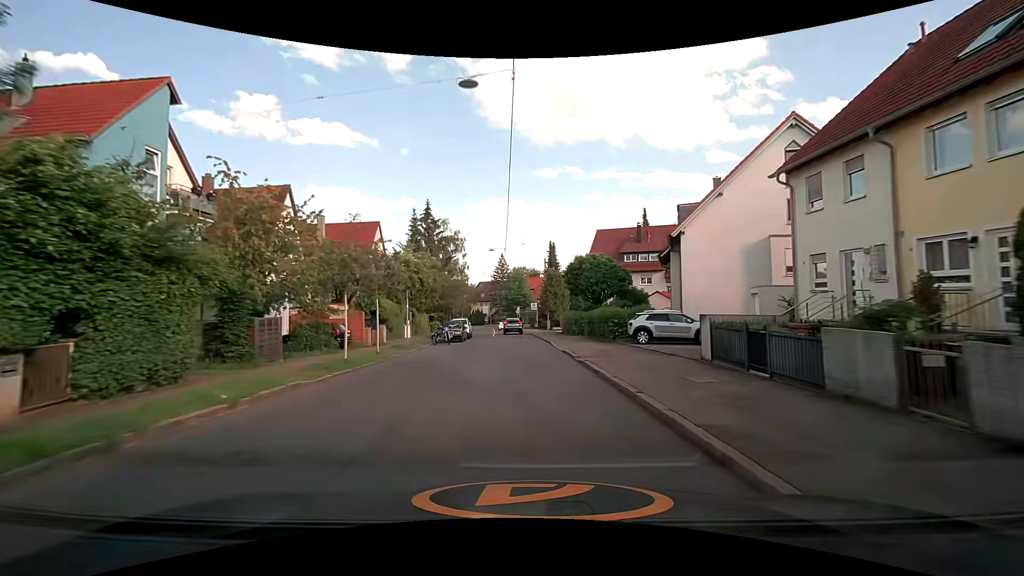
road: tertiary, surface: asphalt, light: Day
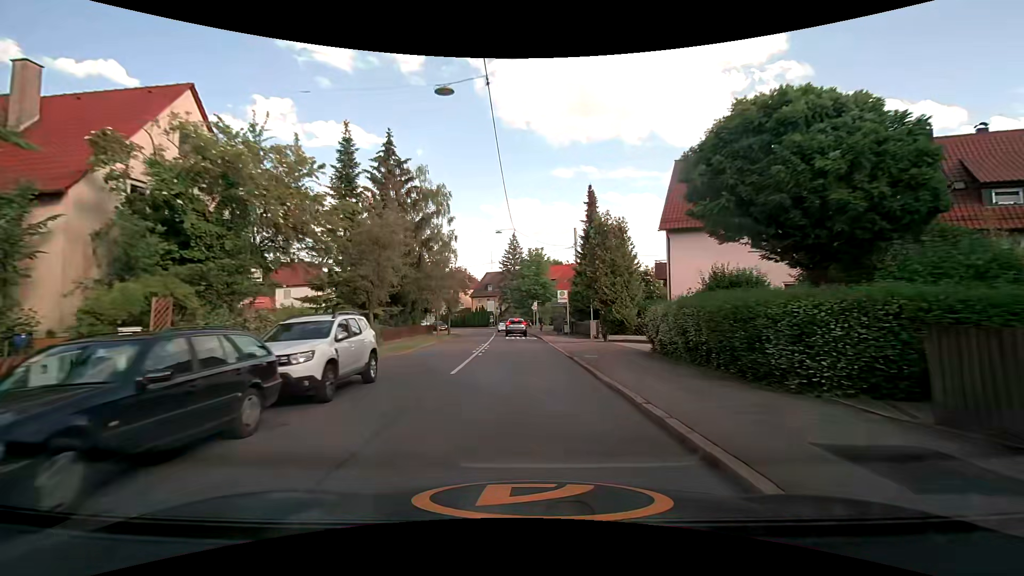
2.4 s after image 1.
(-0.4, +29.0) m; -2°
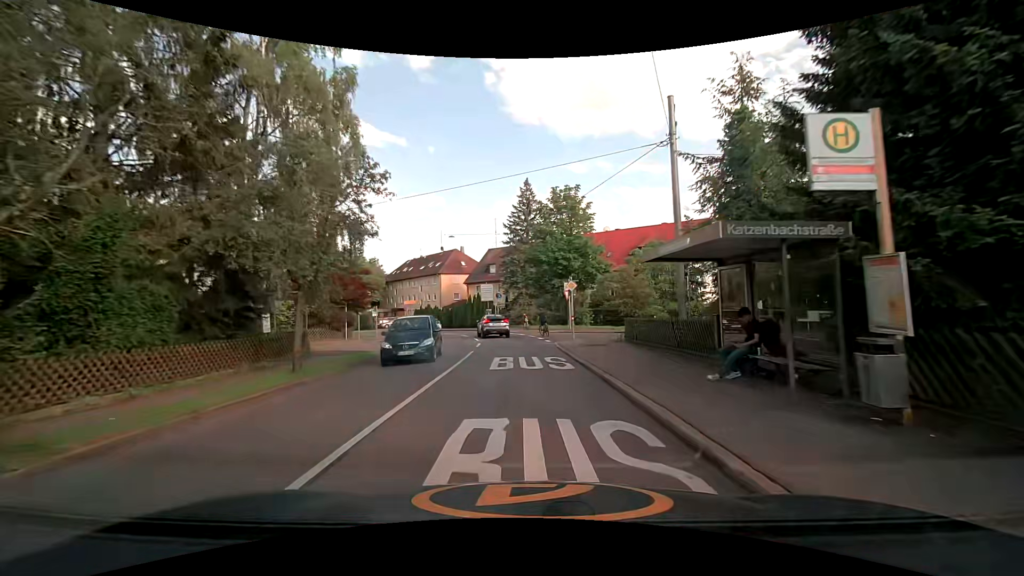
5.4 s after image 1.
(-0.5, +33.4) m; -1°
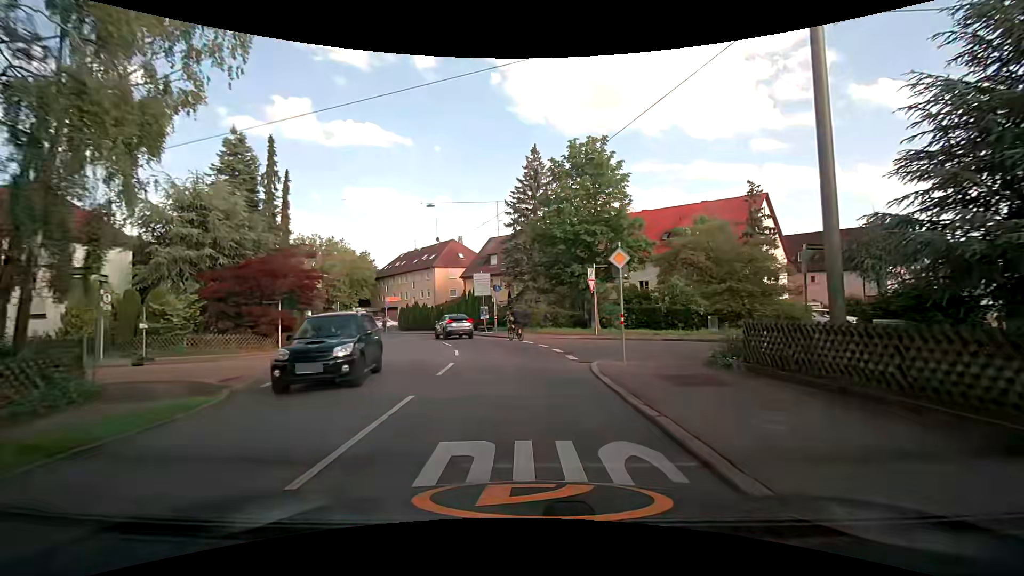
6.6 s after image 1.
(-0.2, +11.2) m; -1°
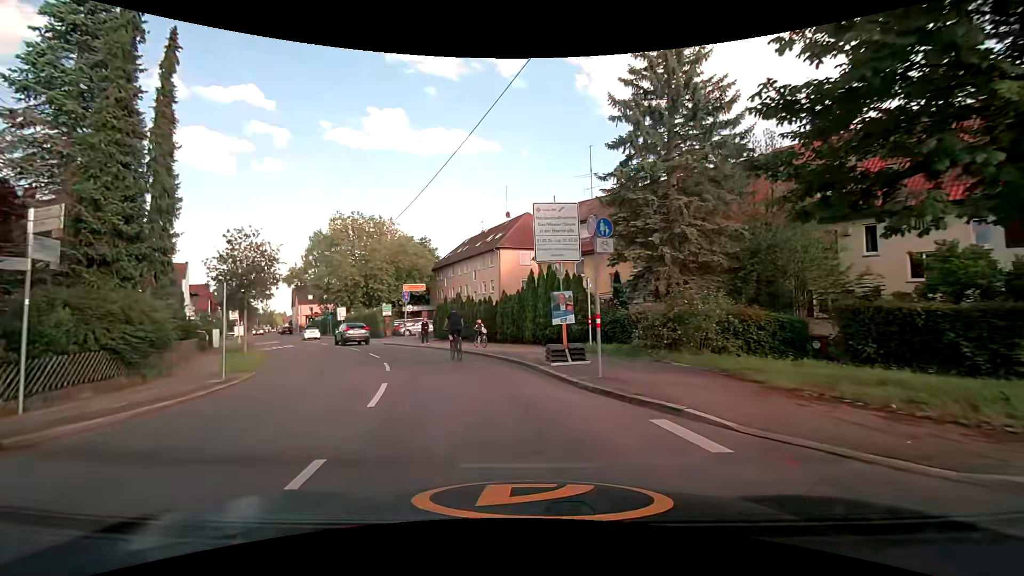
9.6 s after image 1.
(-1.5, +22.0) m; -10°
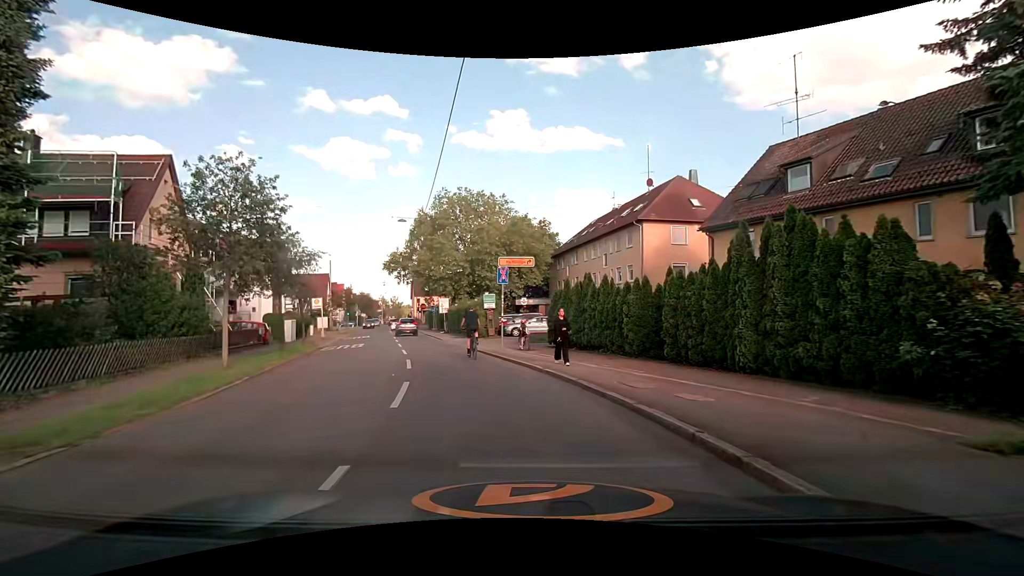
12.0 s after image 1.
(-1.7, +12.6) m; -15°
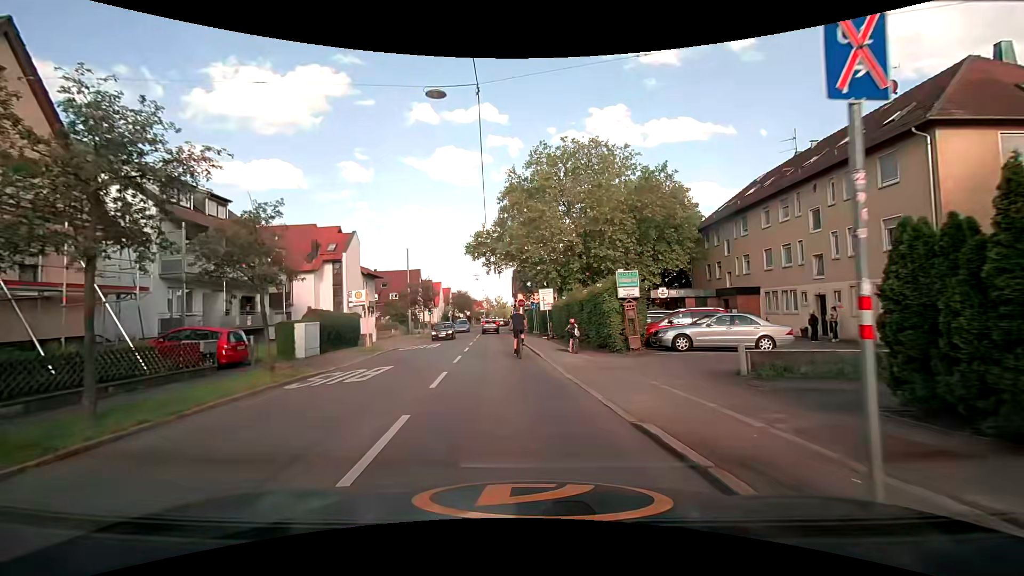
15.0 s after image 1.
(-2.0, +16.1) m; -12°
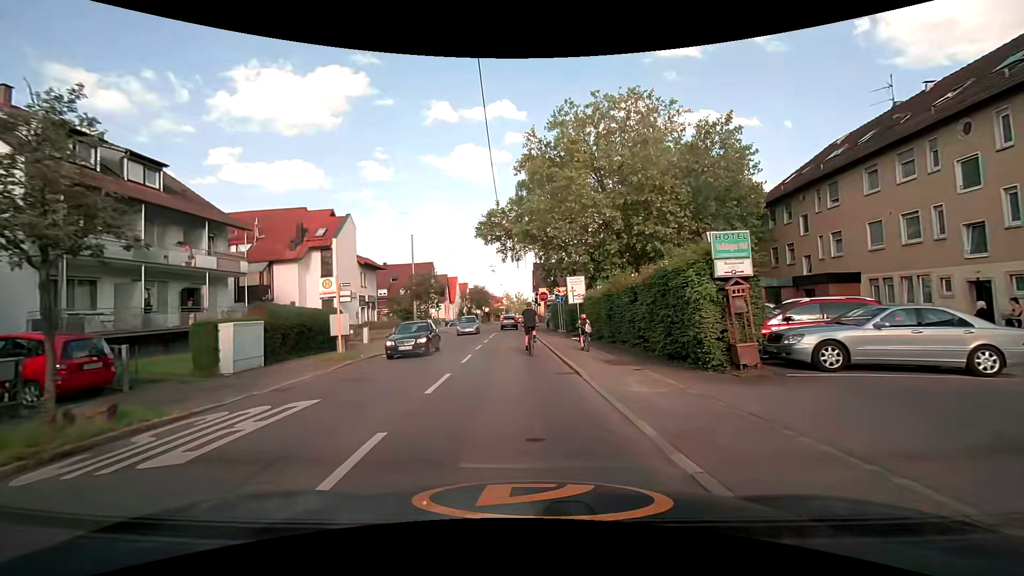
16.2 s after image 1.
(-0.2, +7.6) m; -2°
